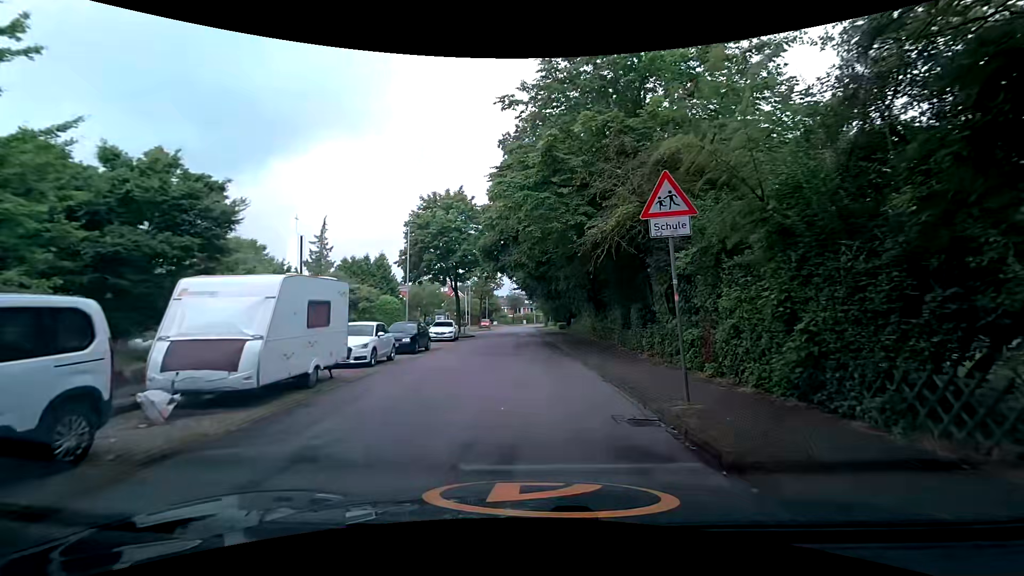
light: Day
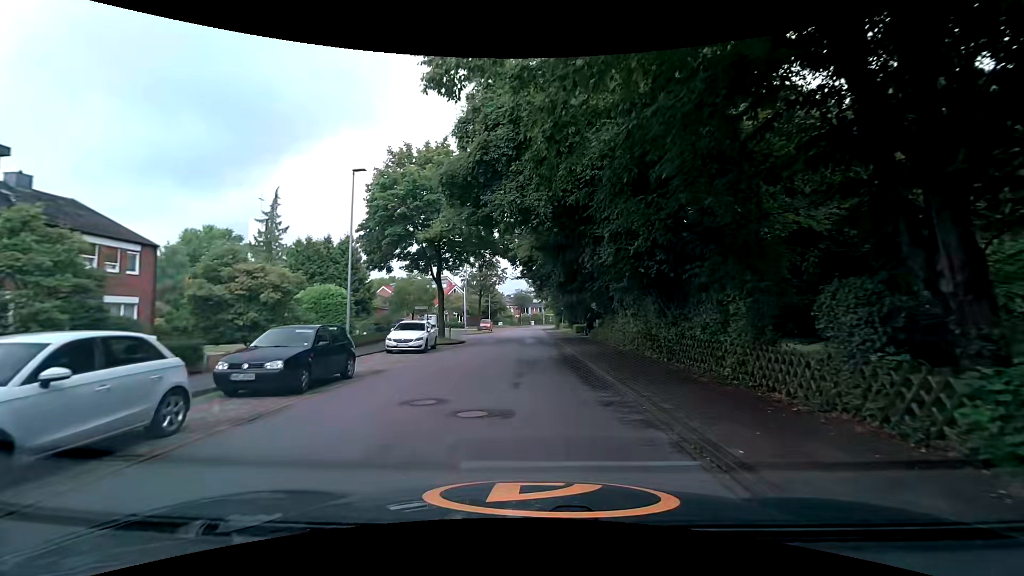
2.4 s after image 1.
(+0.2, +11.8) m; +1°
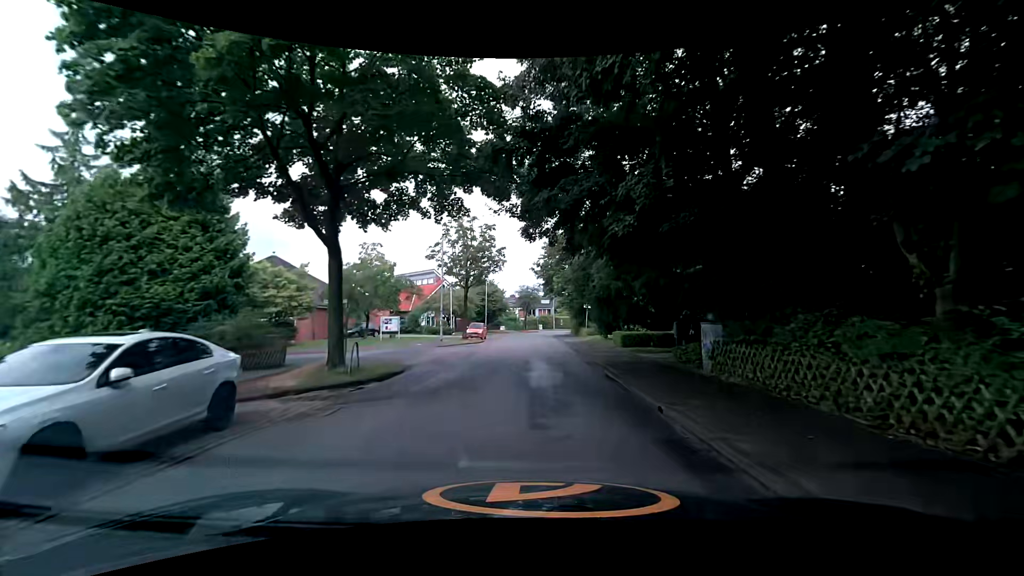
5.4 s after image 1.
(-0.7, +18.7) m; -2°
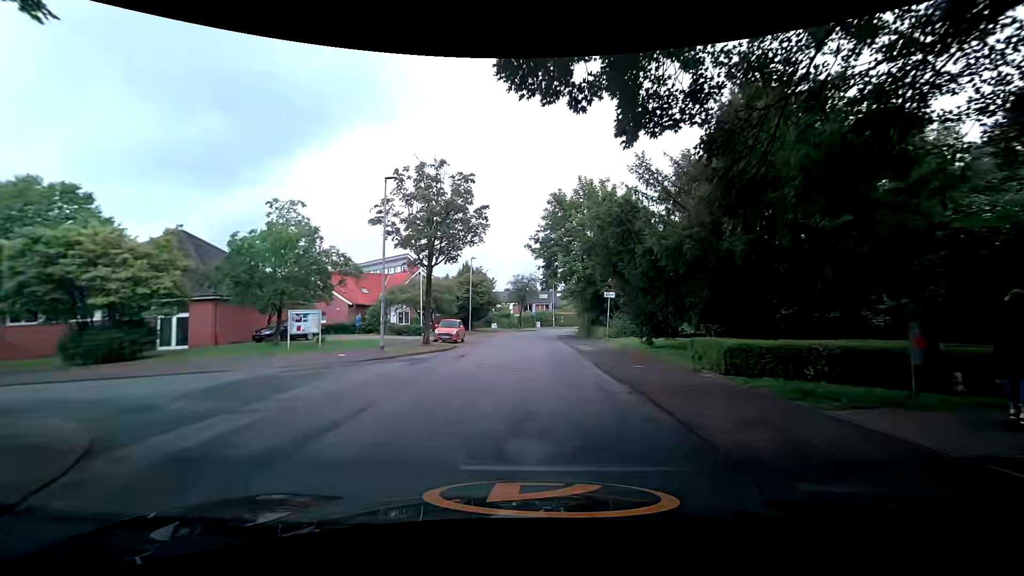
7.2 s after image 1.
(+0.2, +13.4) m; +2°
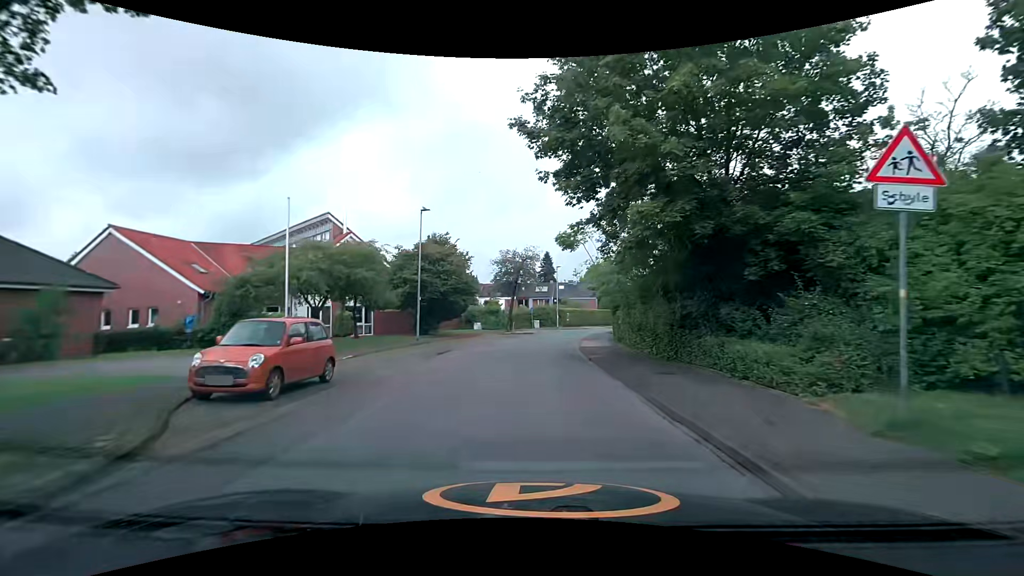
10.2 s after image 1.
(-0.5, +22.4) m; 0°
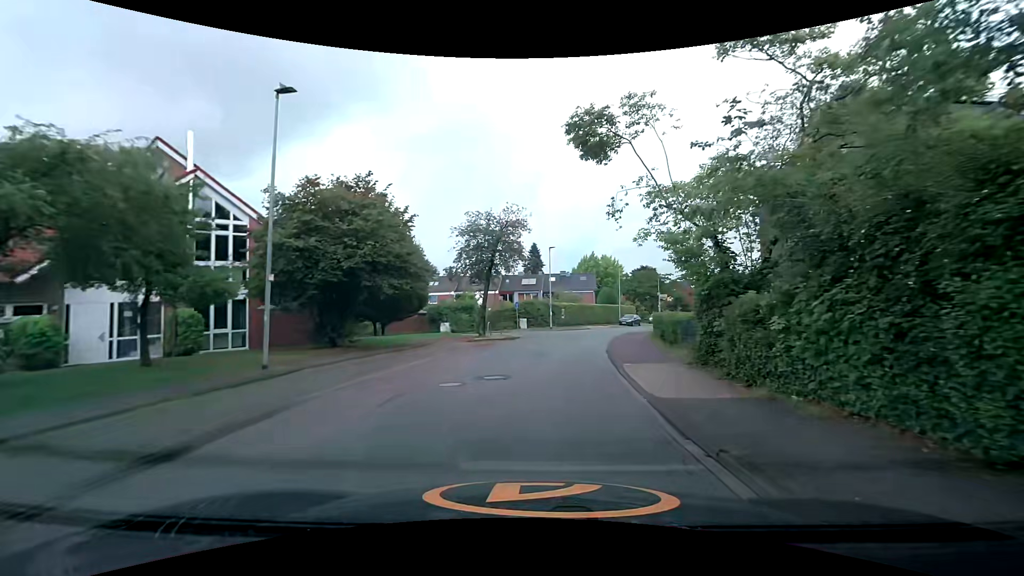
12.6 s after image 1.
(0.0, +15.4) m; 0°
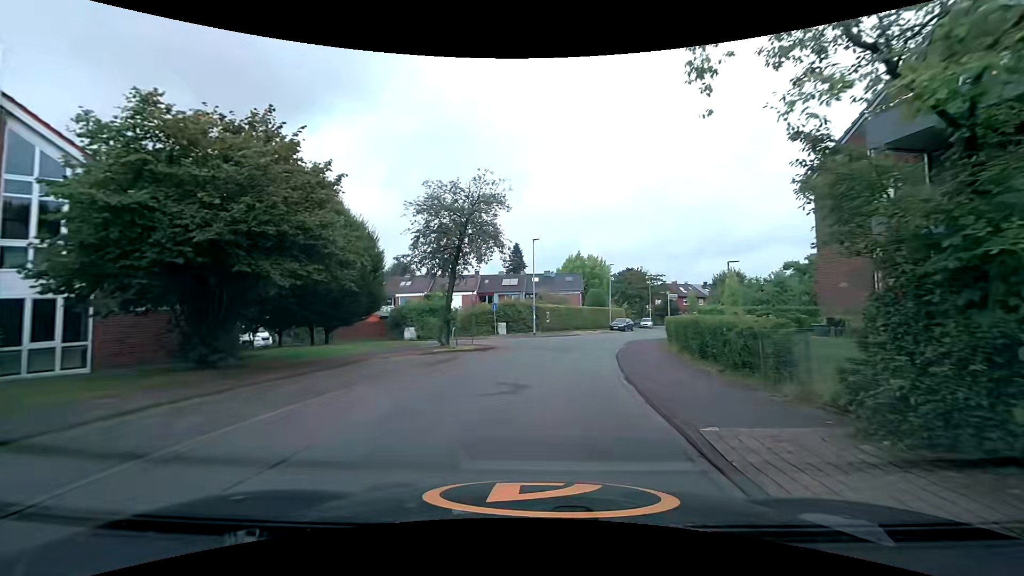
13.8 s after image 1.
(+0.1, +7.0) m; +3°
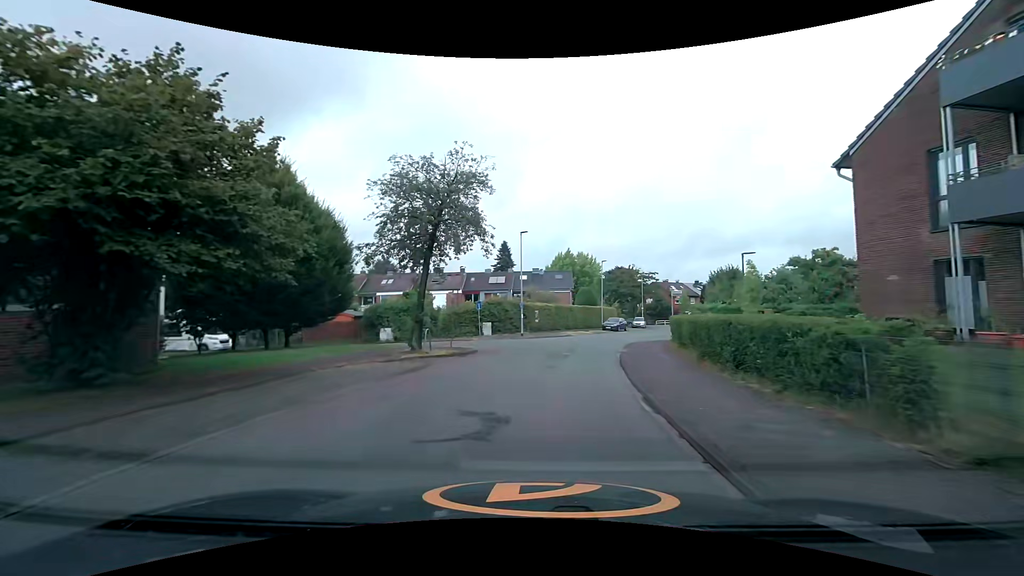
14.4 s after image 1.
(0.0, +3.3) m; +1°
(0, +10) (+2, +20) (+4, +30) (+7, +39) (+11, +48) (+14, +58) (+19, +67) (+24, +75) (+30, +83) (+37, +90) m
